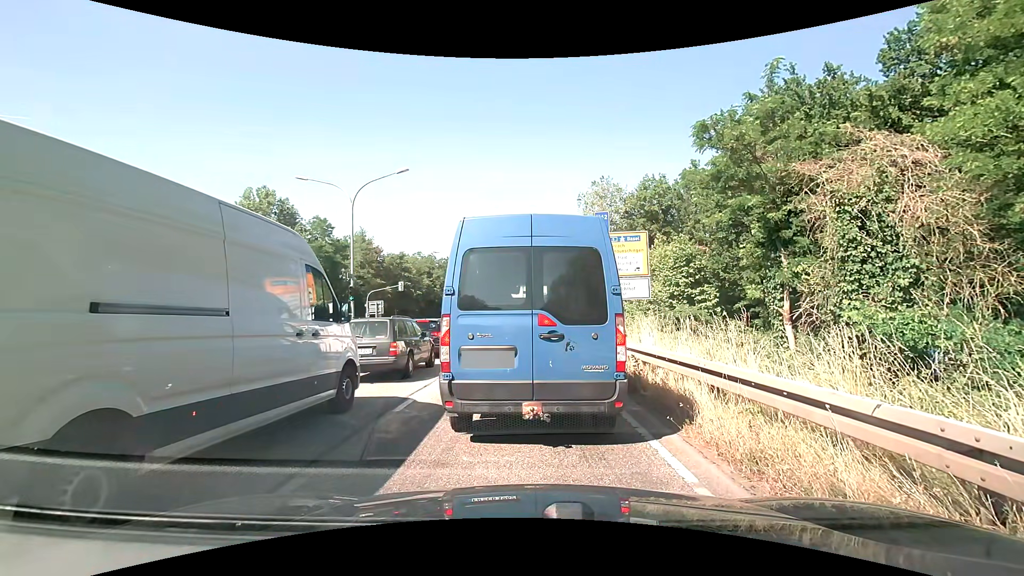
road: primary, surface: asphalt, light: Day
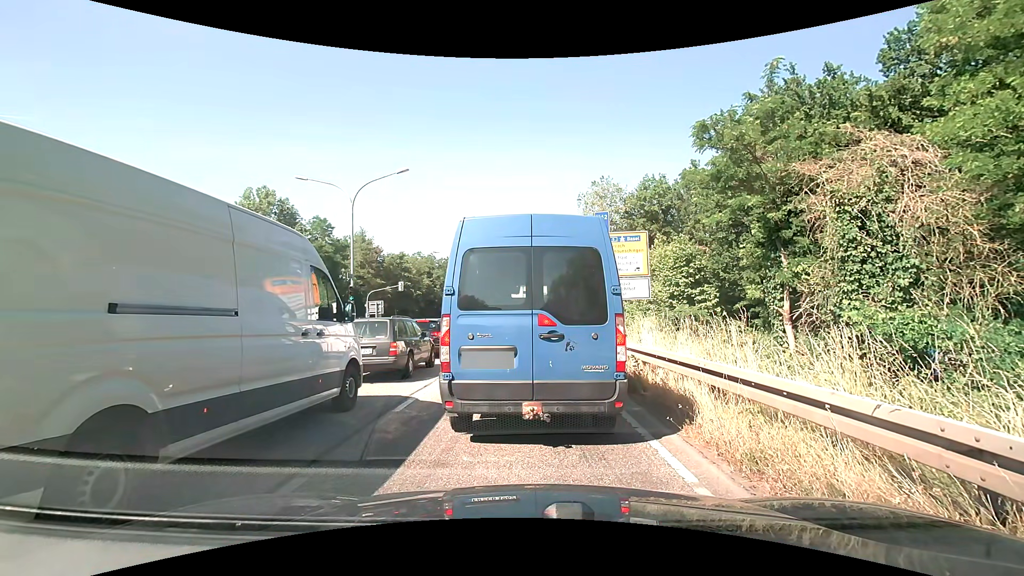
(0.0, 0.0) m; 0°
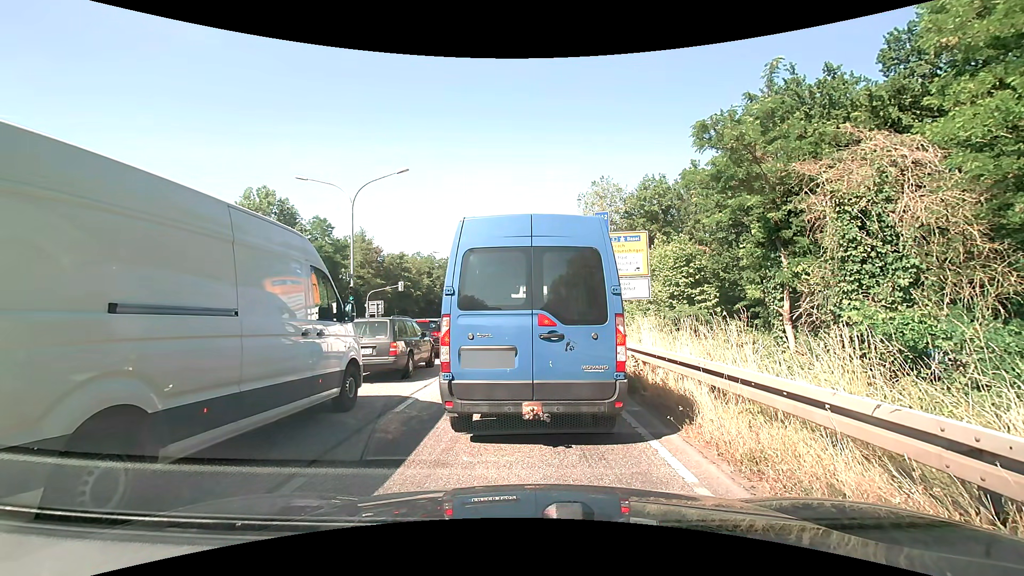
(0.0, 0.0) m; 0°
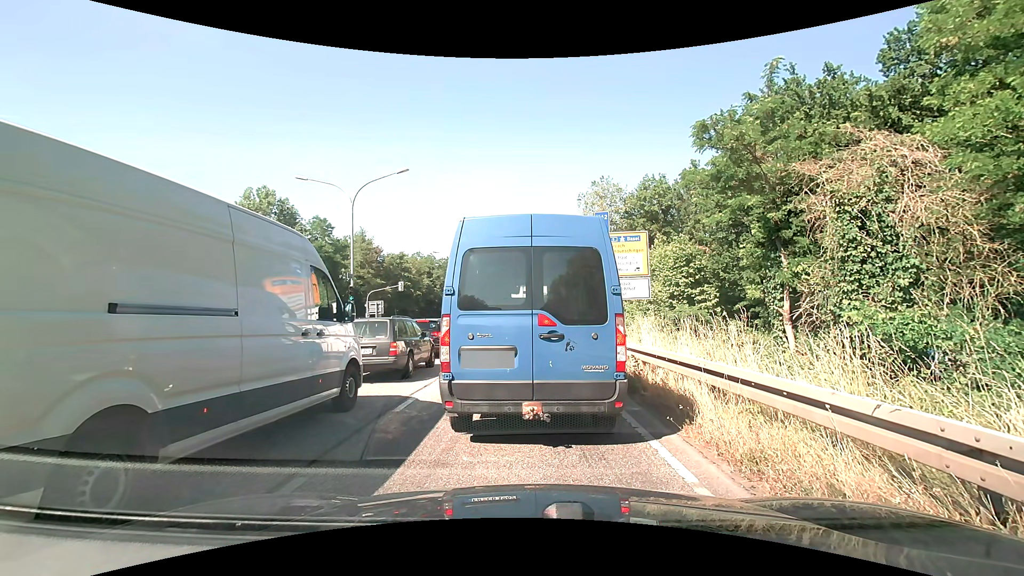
(0.0, 0.0) m; 0°
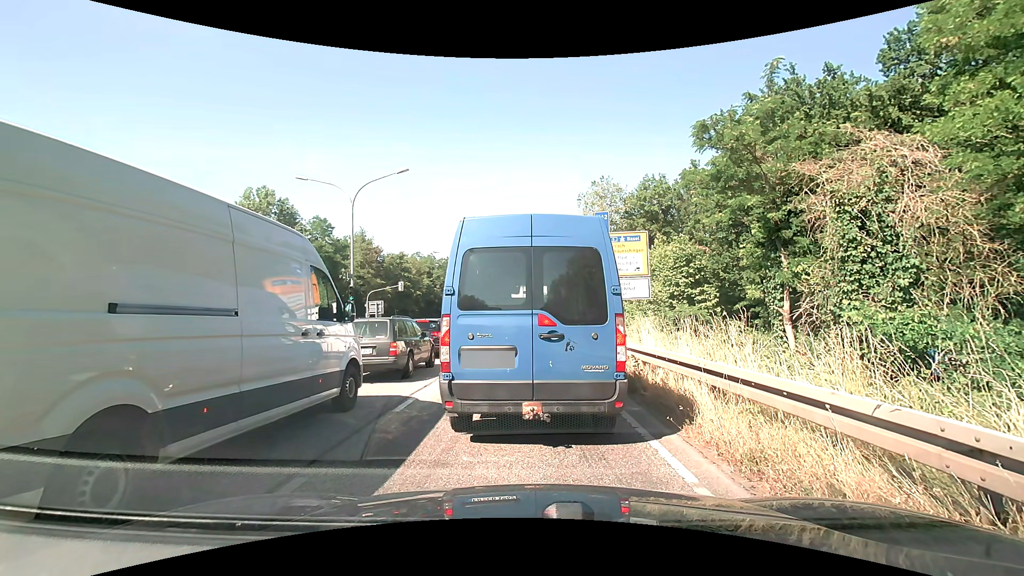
(0.0, 0.0) m; 0°
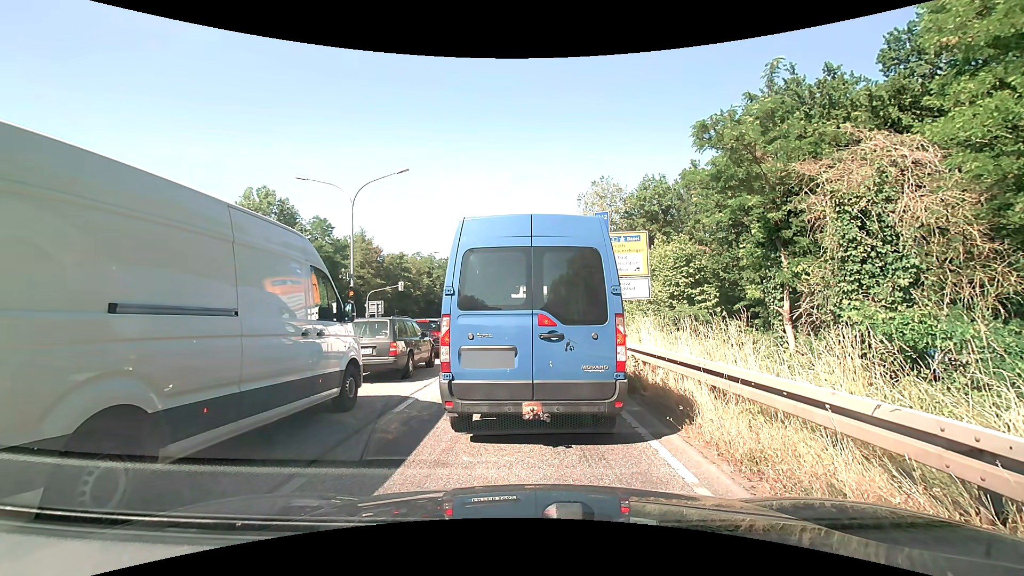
(0.0, 0.0) m; 0°
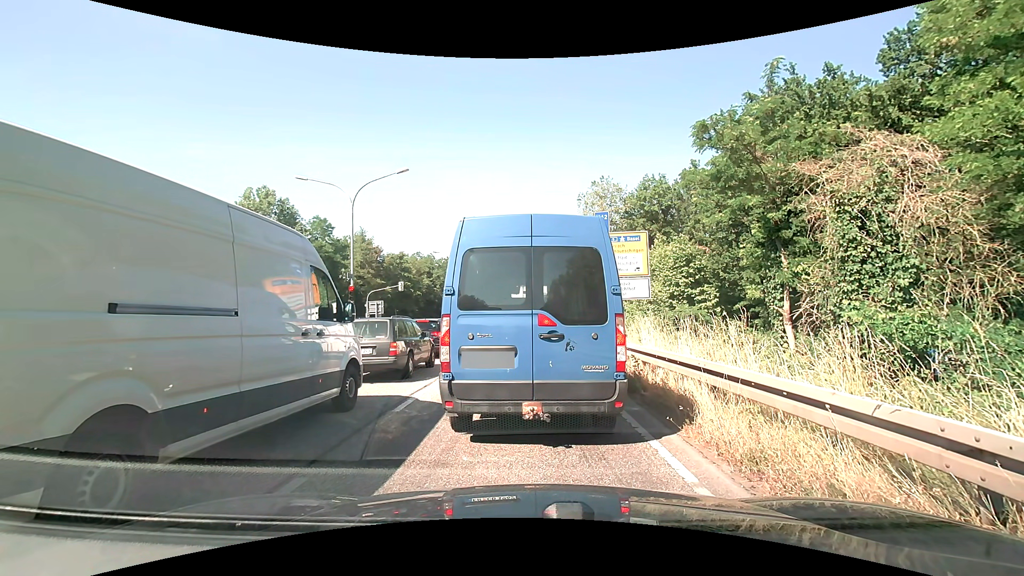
(0.0, 0.0) m; 0°
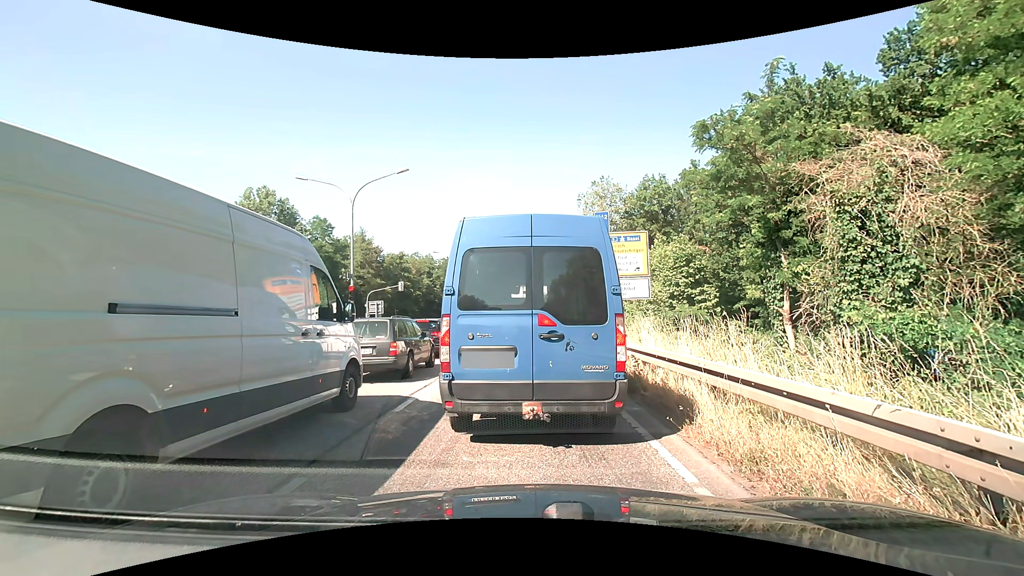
(0.0, 0.0) m; 0°
(0, +10) (0, +20) (-1, +30) (-1, +40) (-1, +50) (-1, +60) (-1, +70) (-1, +80) (-1, +90) (-1, +100) m
